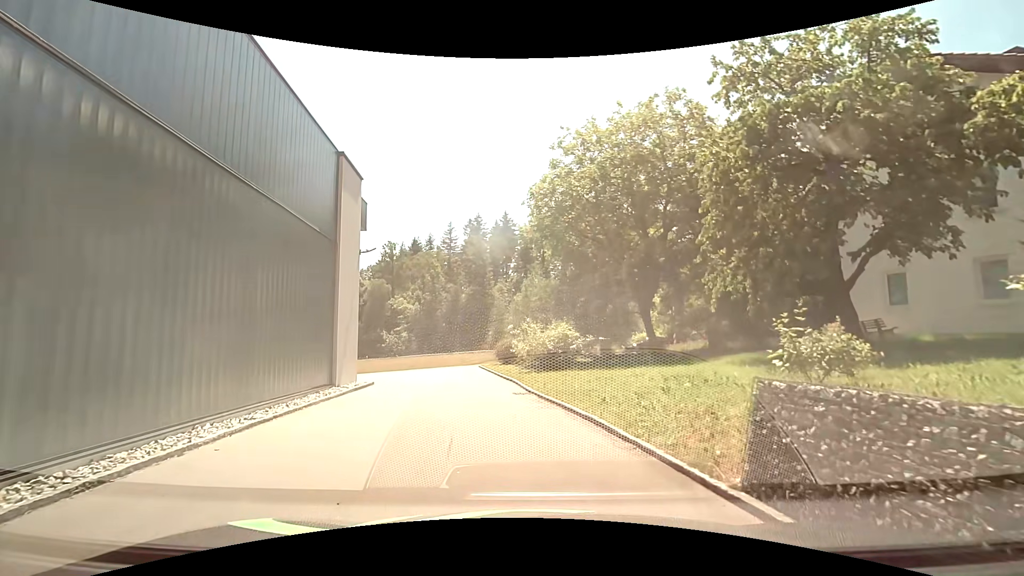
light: Day
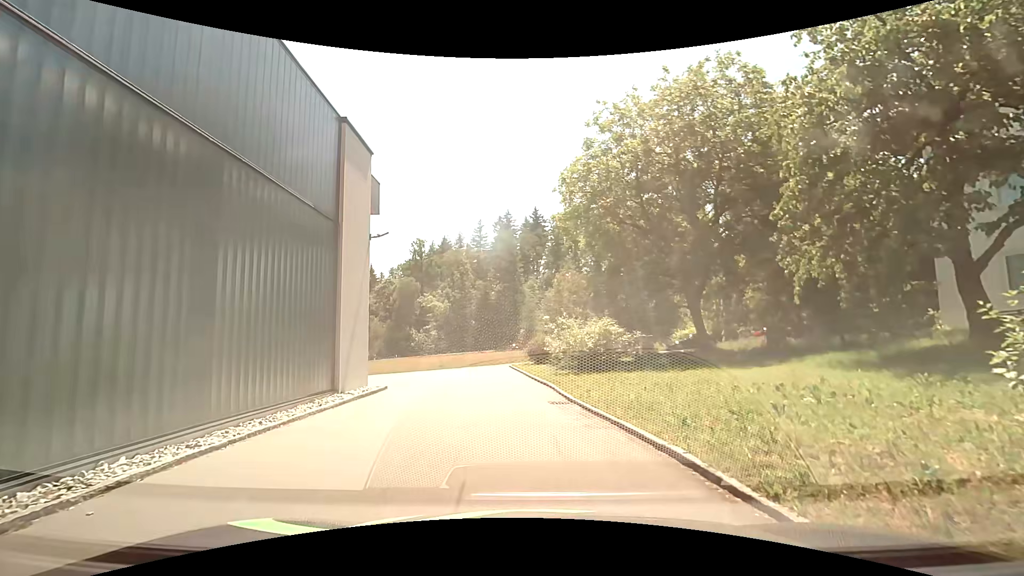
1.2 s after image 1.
(-0.1, +2.7) m; -3°
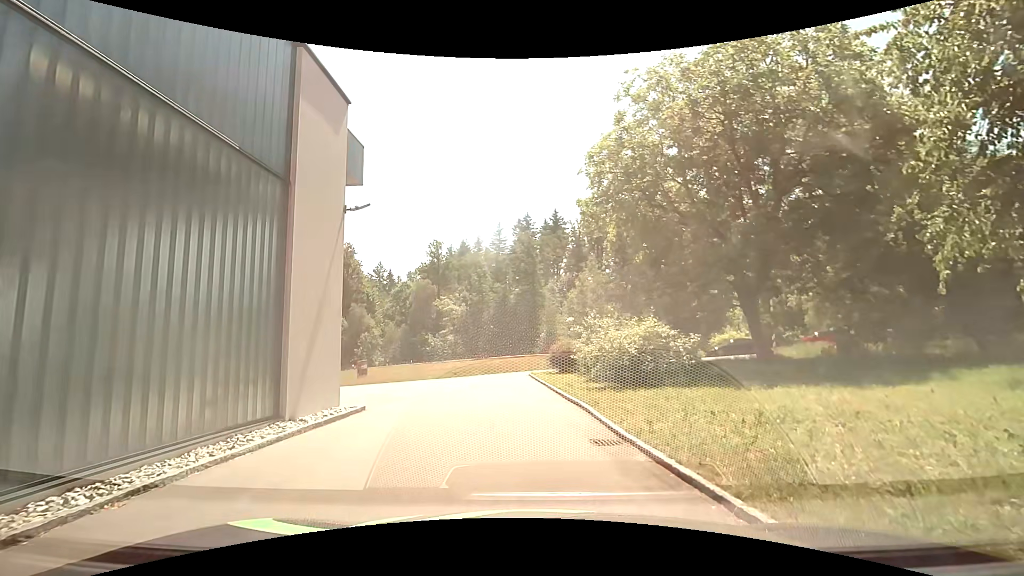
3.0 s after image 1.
(0.0, +4.0) m; -2°
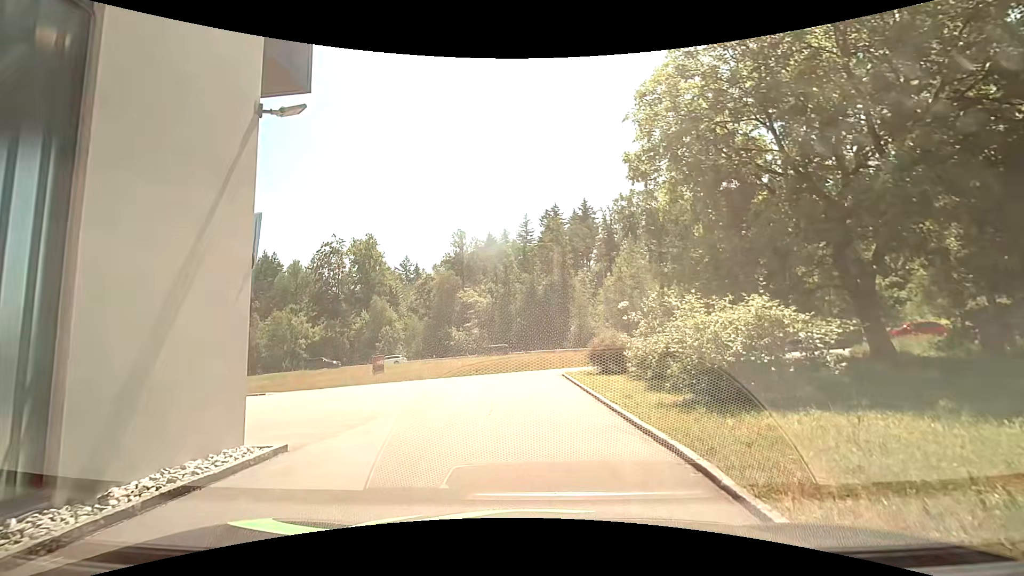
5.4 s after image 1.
(-0.1, +5.1) m; -2°
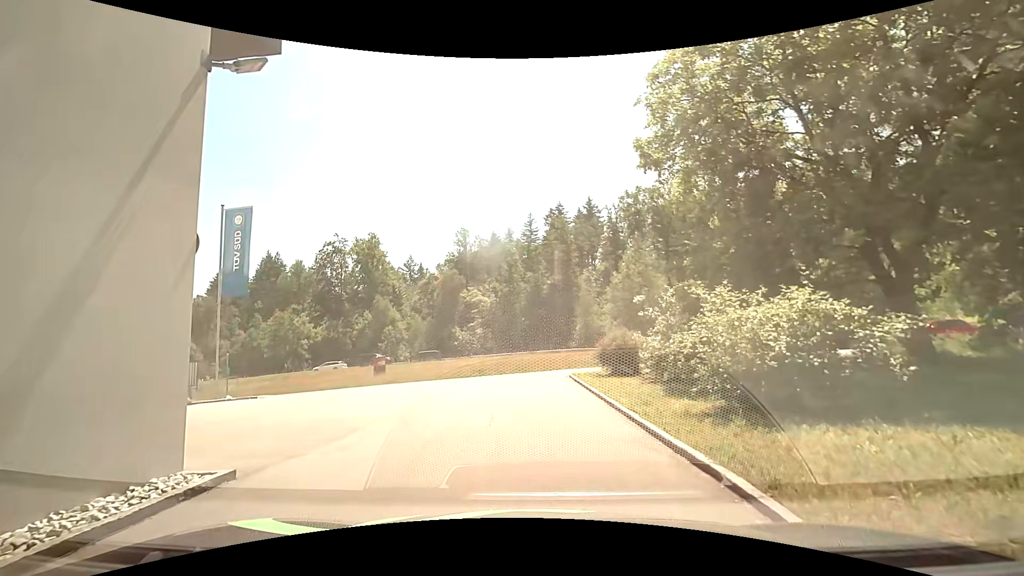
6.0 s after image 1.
(0.0, +1.3) m; 0°
